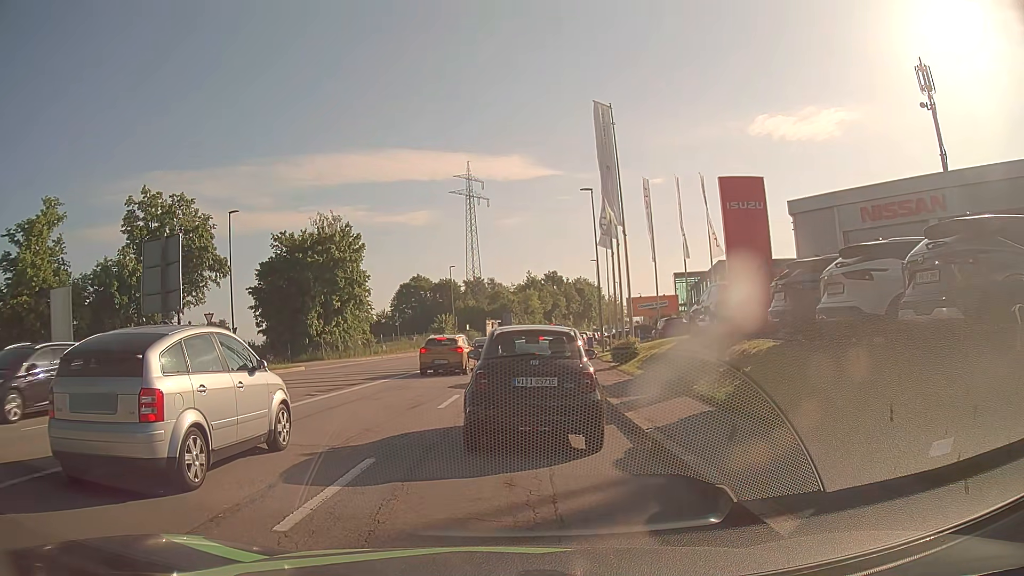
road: tertiary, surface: asphalt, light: Day
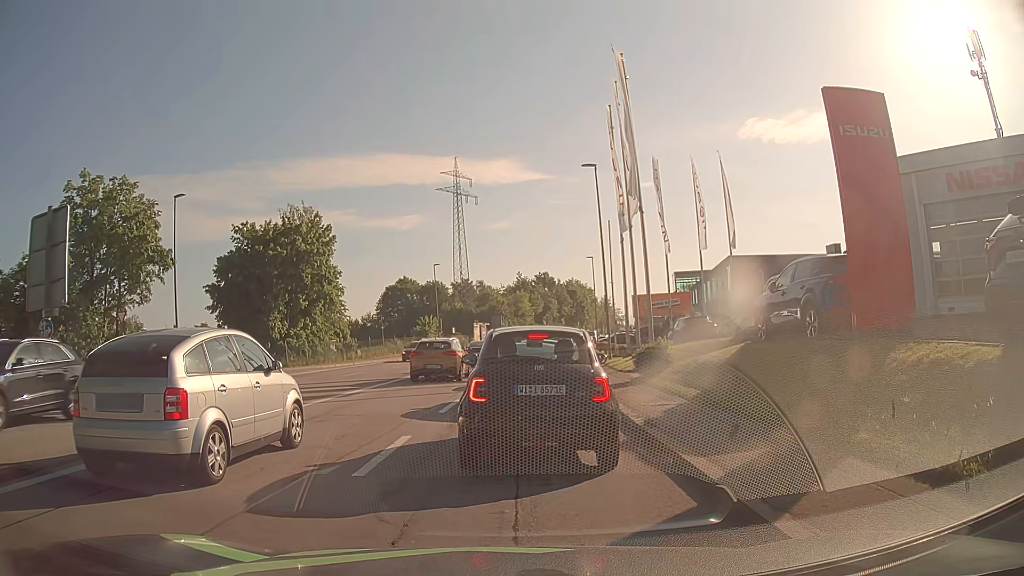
(-0.1, +6.7) m; +1°
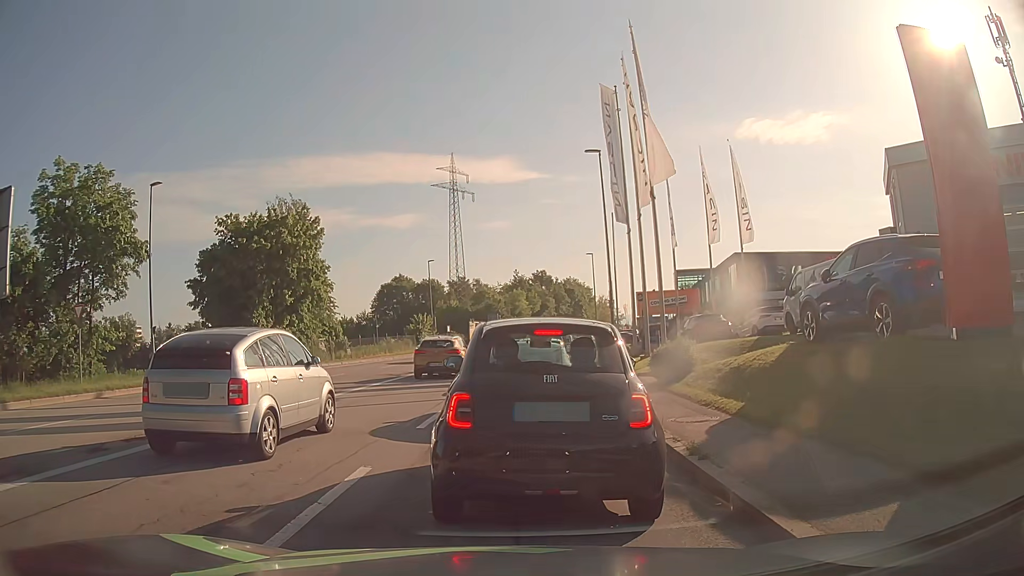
(0.0, +2.5) m; +2°
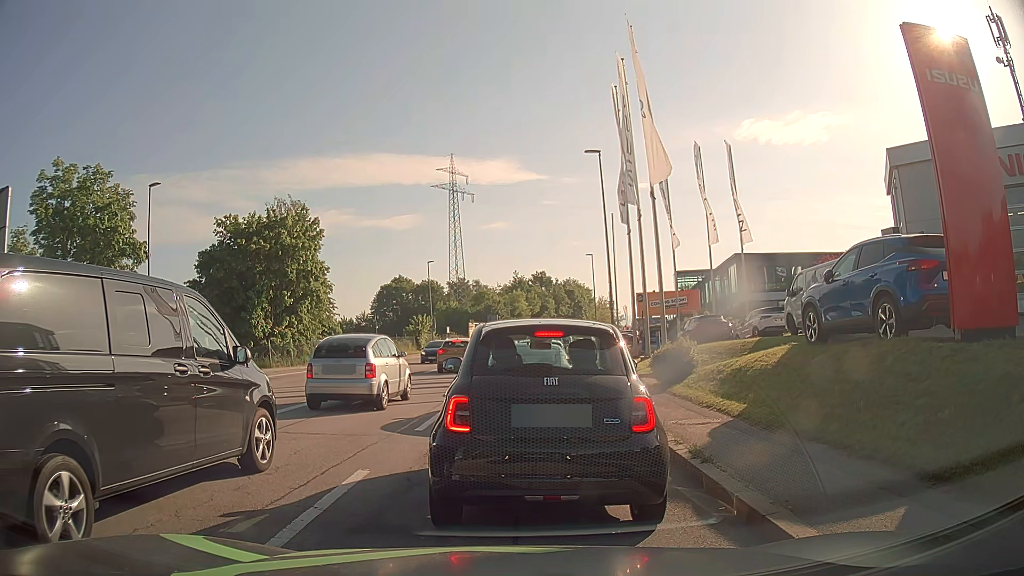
(0.0, +0.2) m; 0°
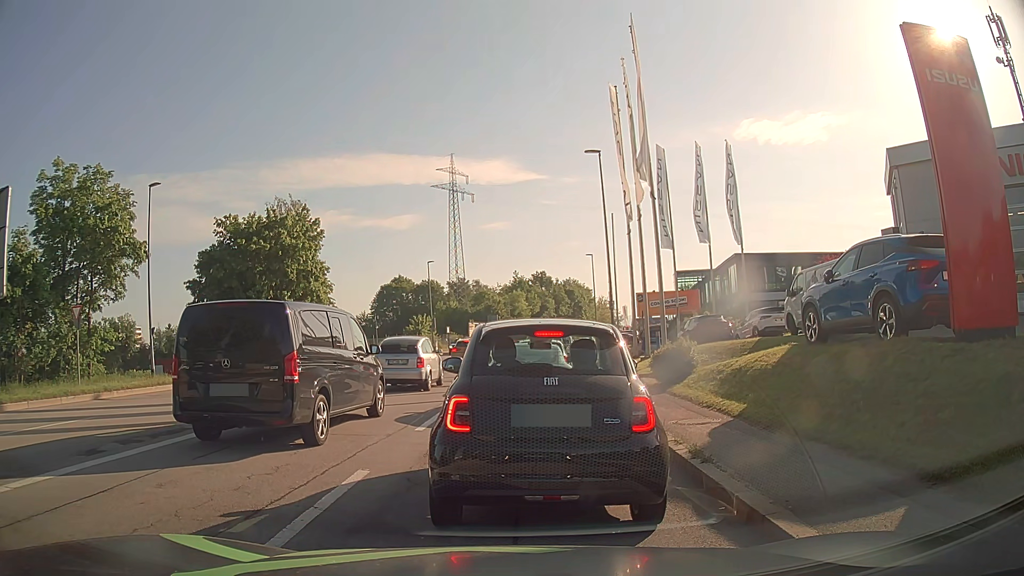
(0.0, 0.0) m; 0°
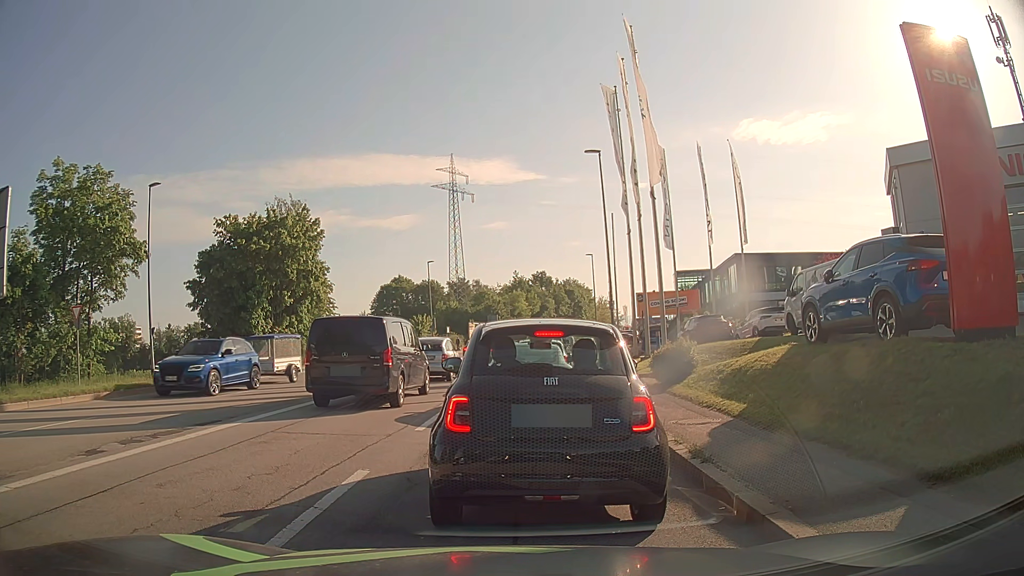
(0.0, 0.0) m; 0°
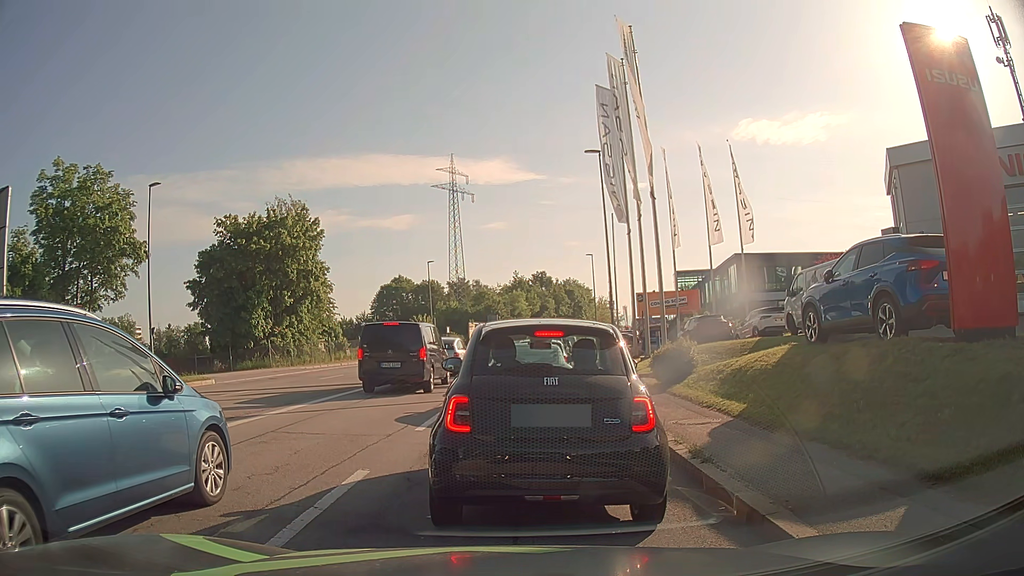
(0.0, 0.0) m; 0°
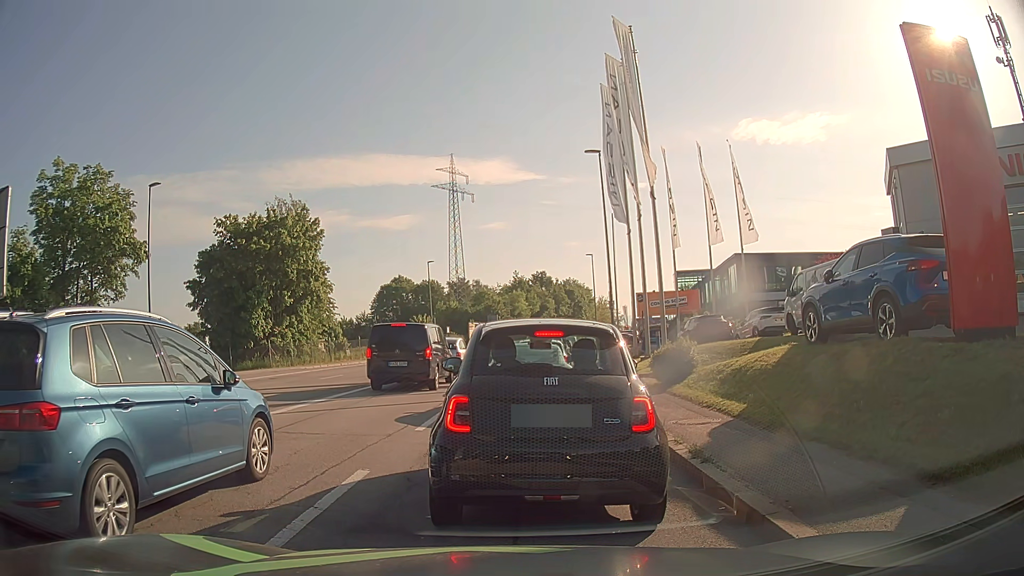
(0.0, 0.0) m; 0°
